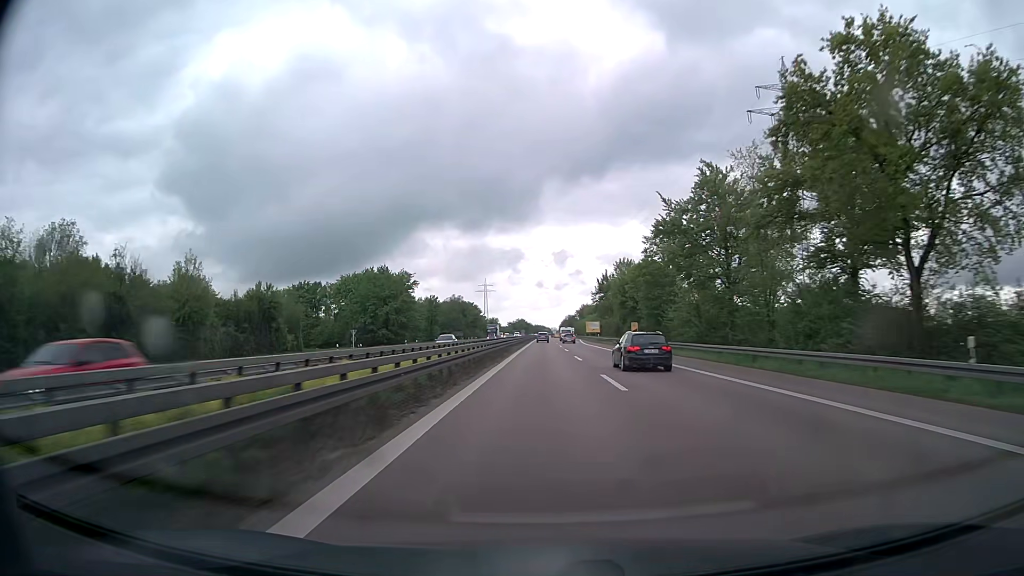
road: trunk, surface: asphalt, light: Day
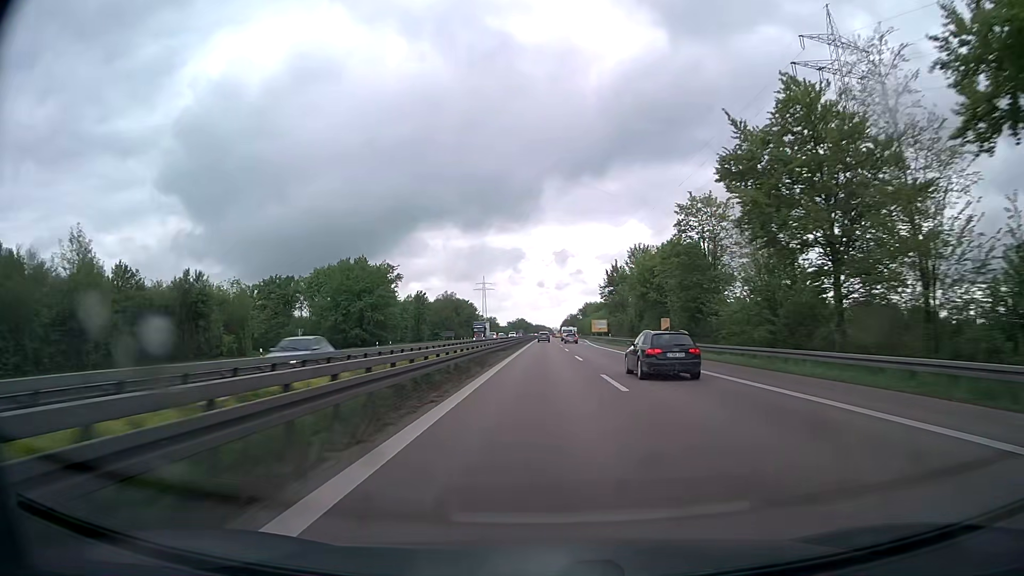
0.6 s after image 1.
(0.0, +18.3) m; 0°
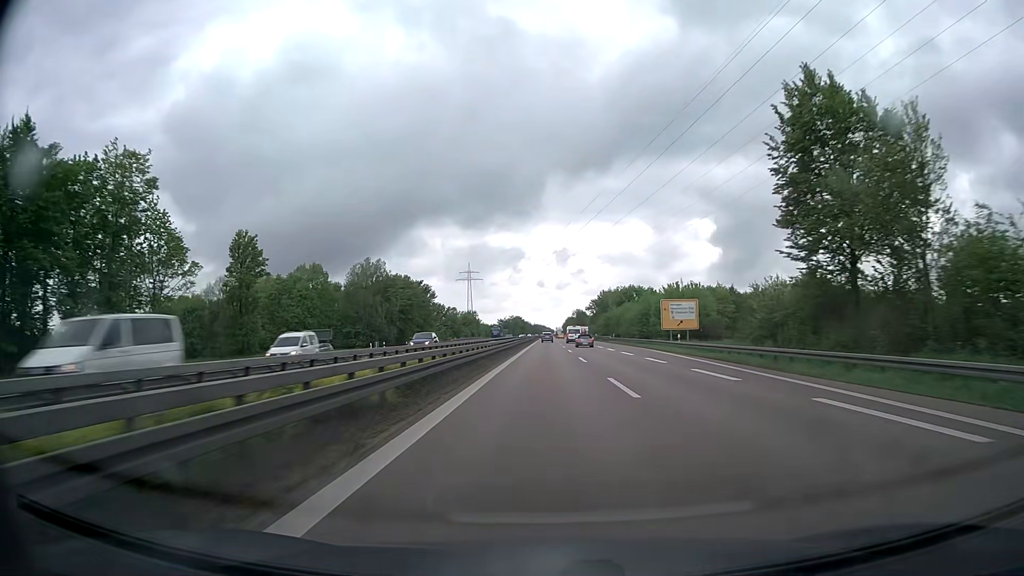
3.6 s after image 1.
(0.0, +91.8) m; 0°
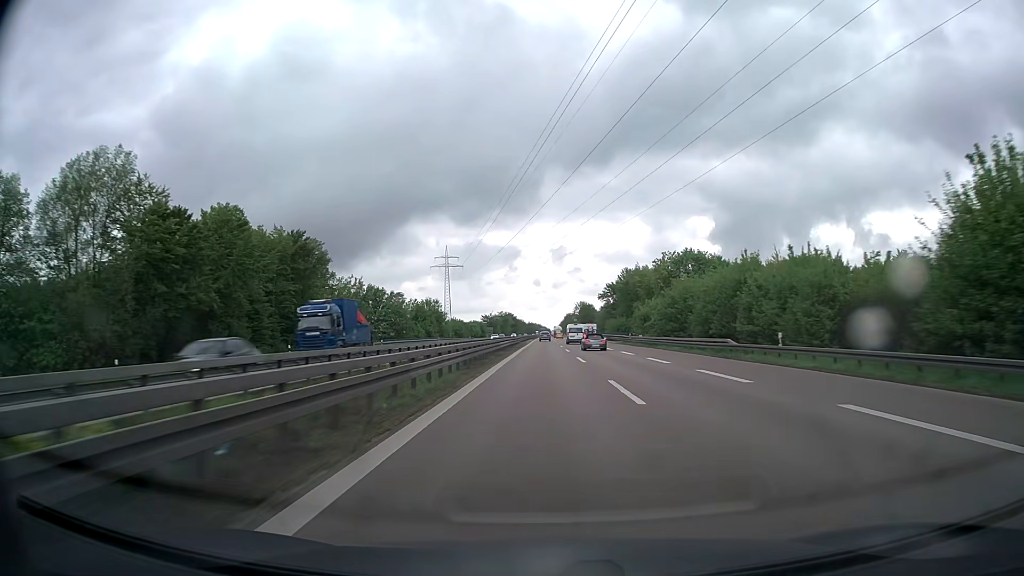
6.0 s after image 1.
(+0.2, +73.6) m; 0°
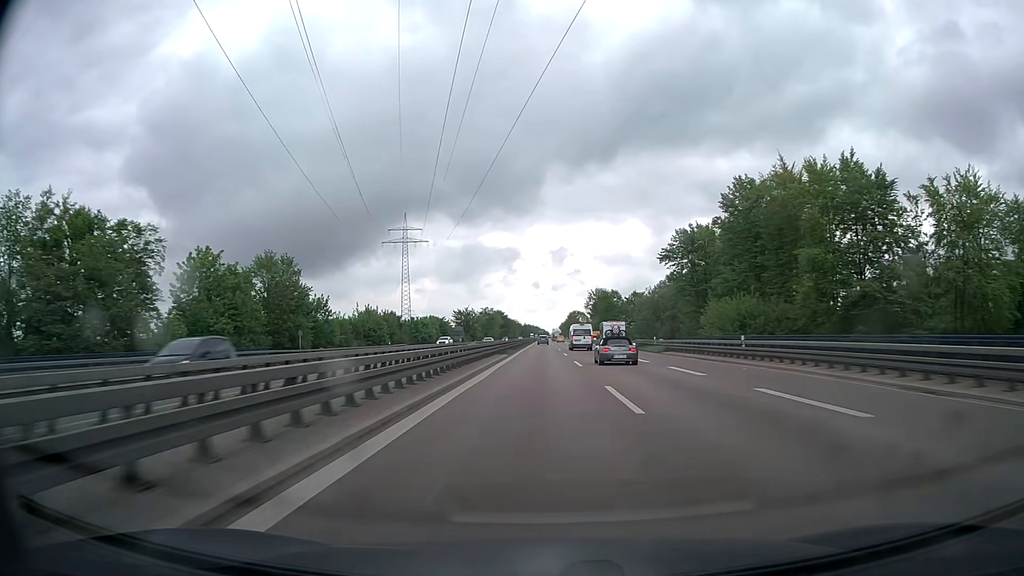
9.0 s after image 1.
(+0.2, +91.5) m; 0°
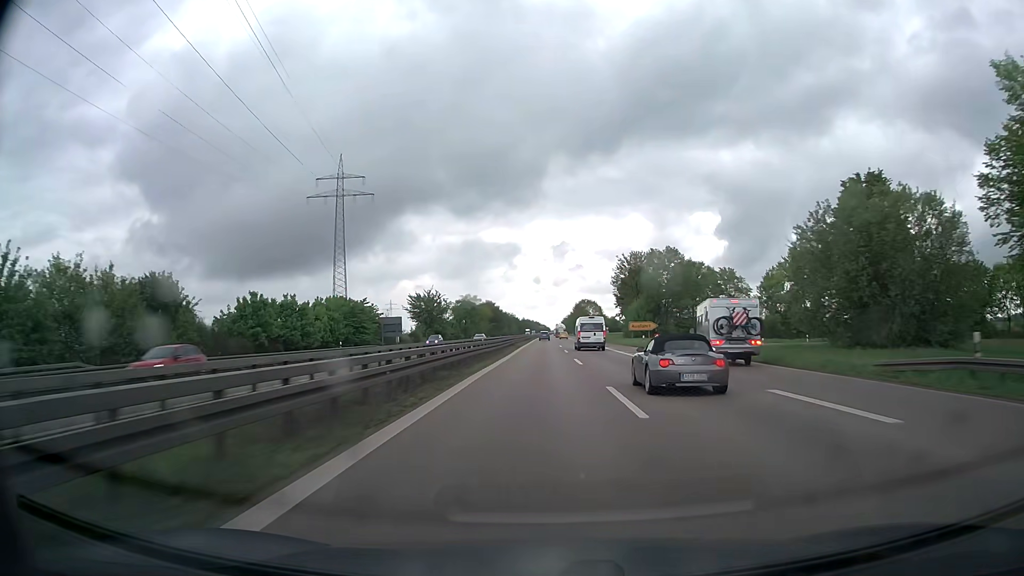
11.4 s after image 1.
(-0.1, +73.0) m; 0°
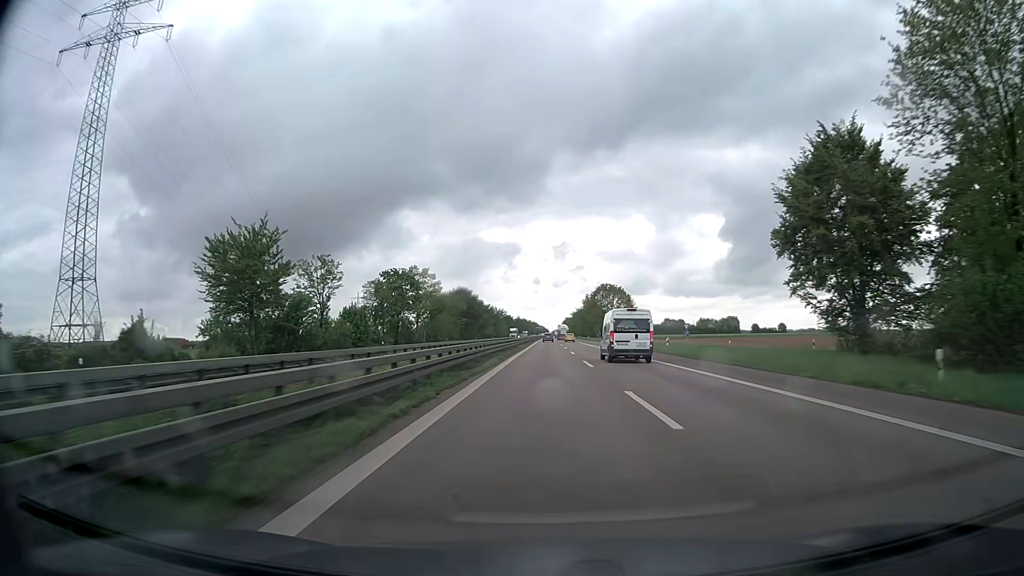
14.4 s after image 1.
(-0.2, +91.4) m; 0°
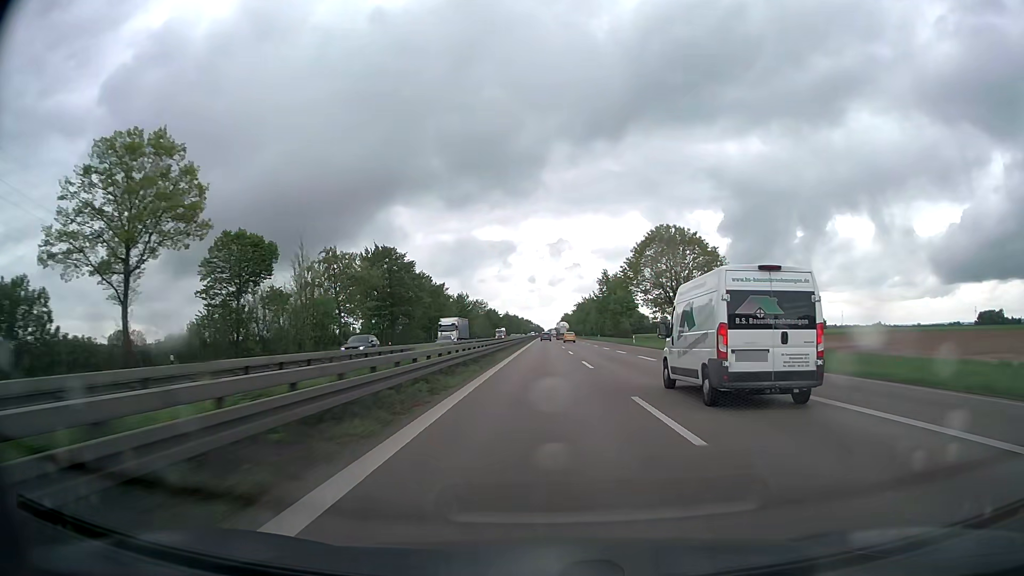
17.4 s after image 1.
(+0.4, +91.8) m; 0°
(0, +10) (0, +20) (0, +30) (0, +40) (0, +50) (0, +60) (0, +70) (0, +80) (0, +90) (0, +100) m
